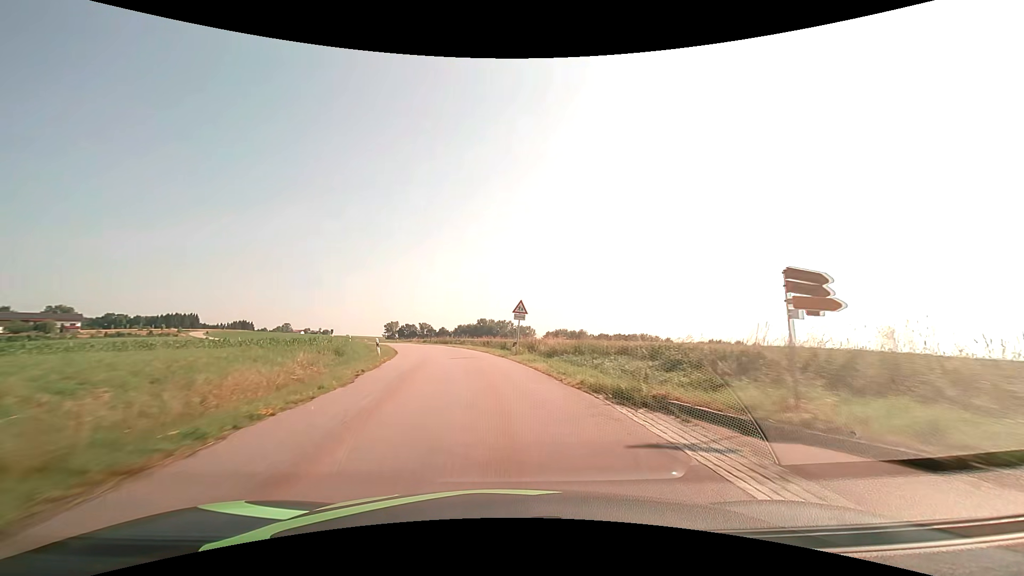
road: tertiary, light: Day
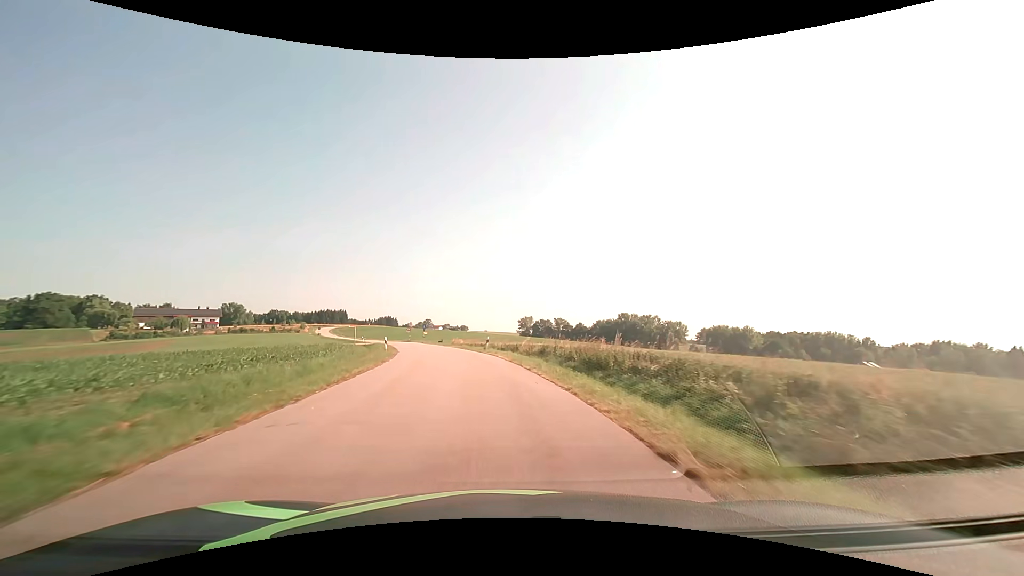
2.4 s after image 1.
(-5.6, +42.5) m; -15°
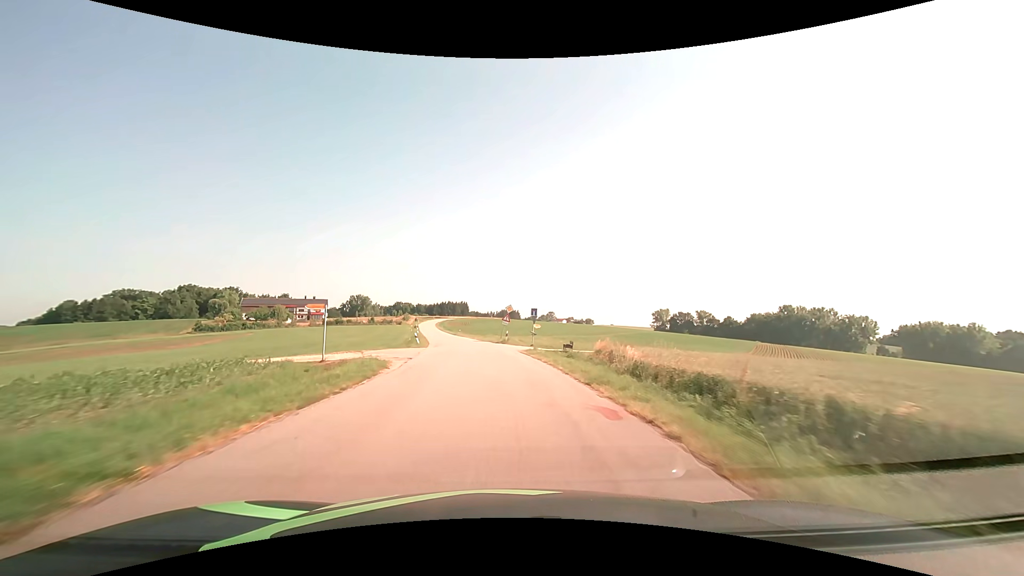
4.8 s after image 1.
(-5.9, +42.9) m; -14°
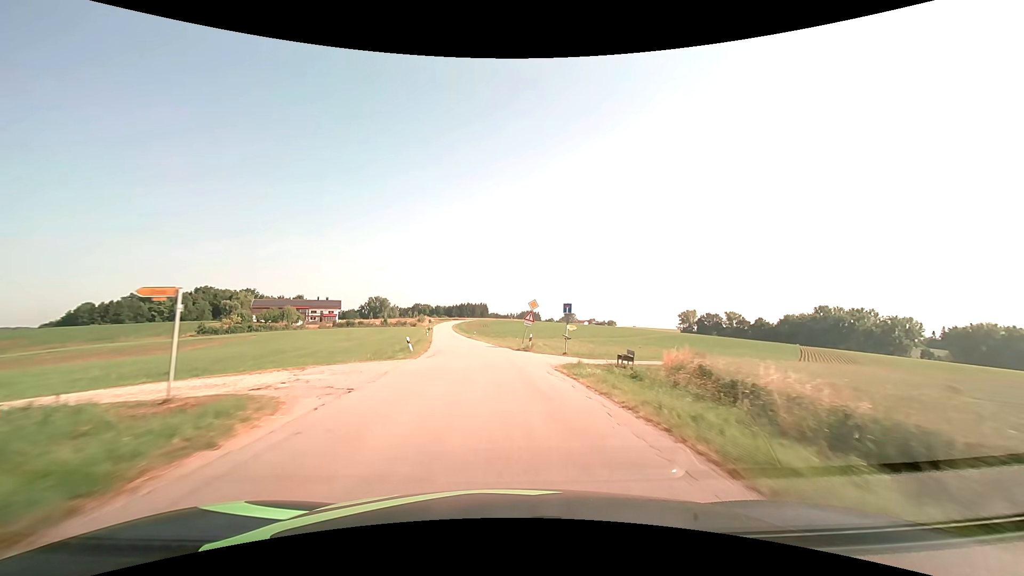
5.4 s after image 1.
(-0.2, +10.9) m; -2°
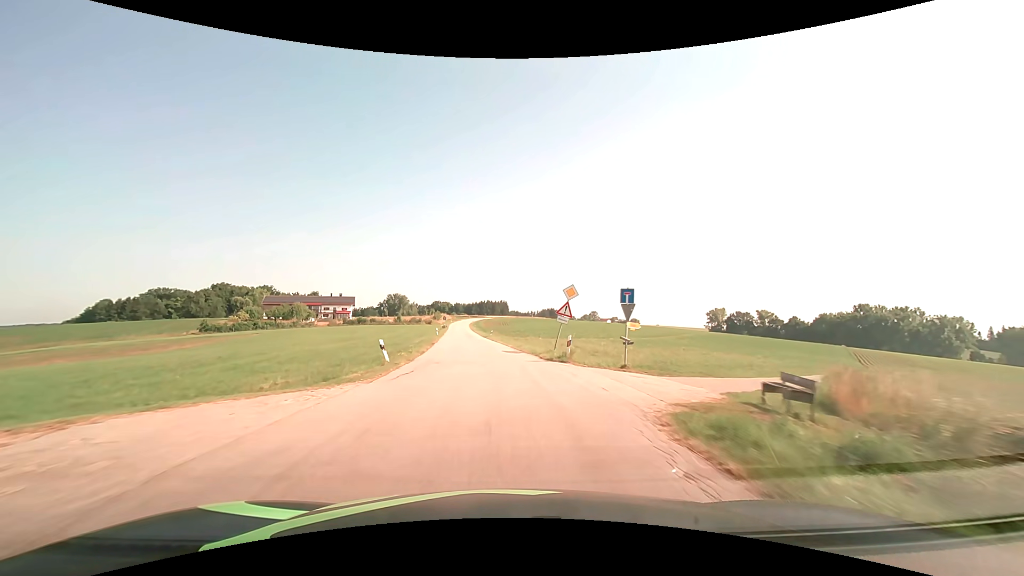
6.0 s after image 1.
(-0.2, +10.9) m; -2°
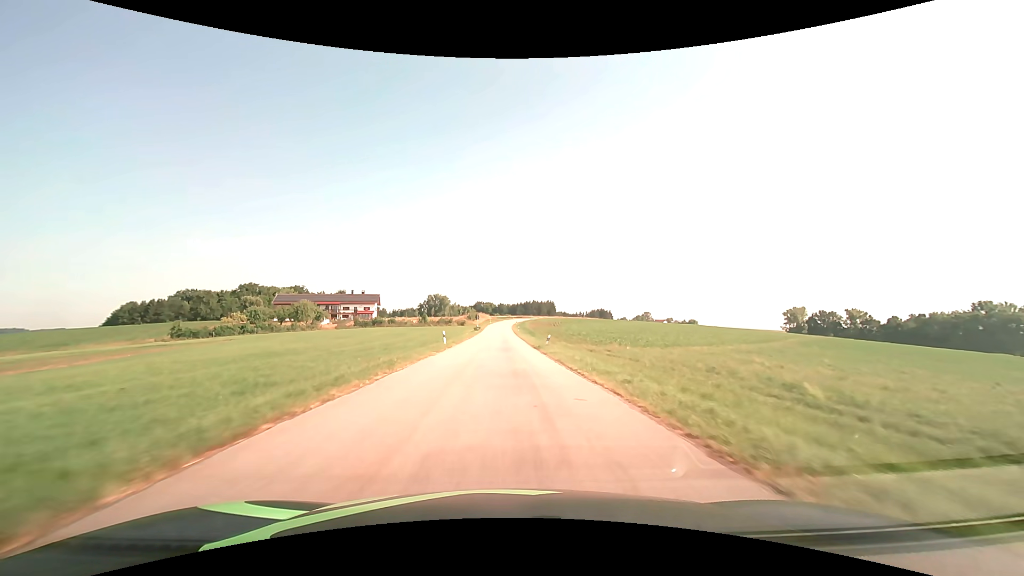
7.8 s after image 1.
(-1.8, +32.6) m; -5°
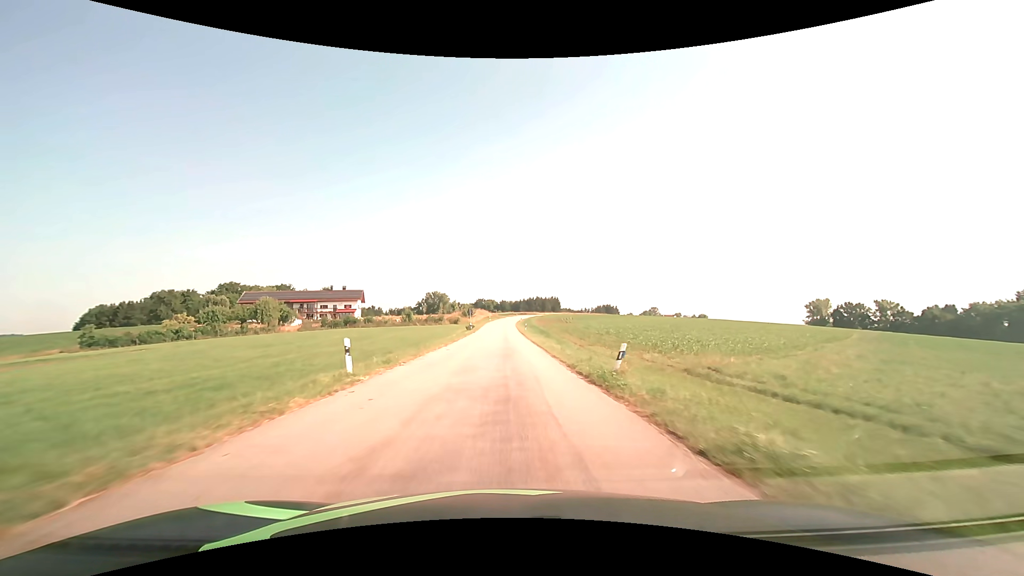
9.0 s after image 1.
(-0.1, +21.7) m; 0°
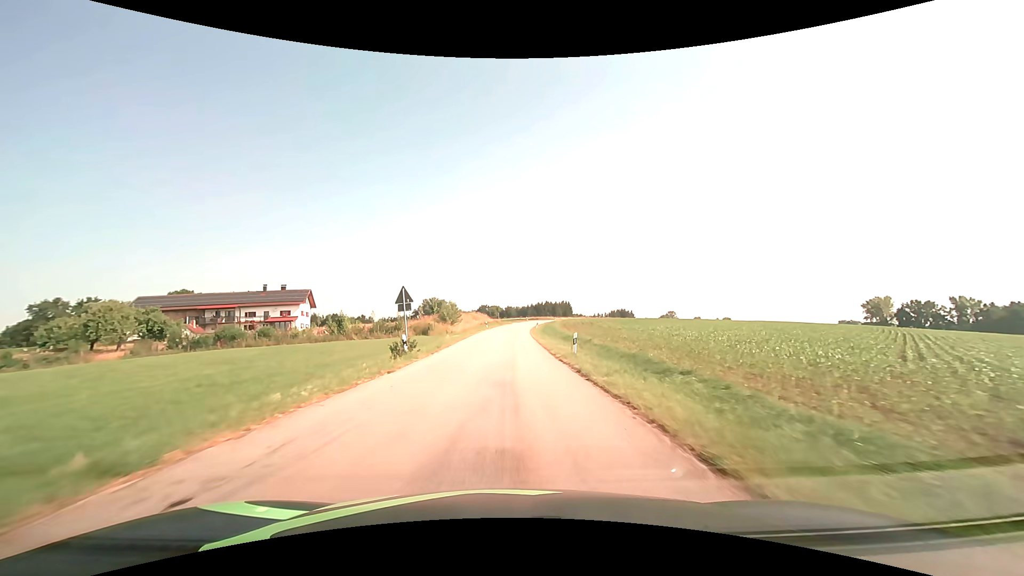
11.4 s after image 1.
(-0.3, +43.1) m; -1°
(0, +10) (0, +20) (0, +30) (0, +40) (0, +50) (0, +60) (+1, +70) (+2, +80) (+3, +90) (+4, +100) m
